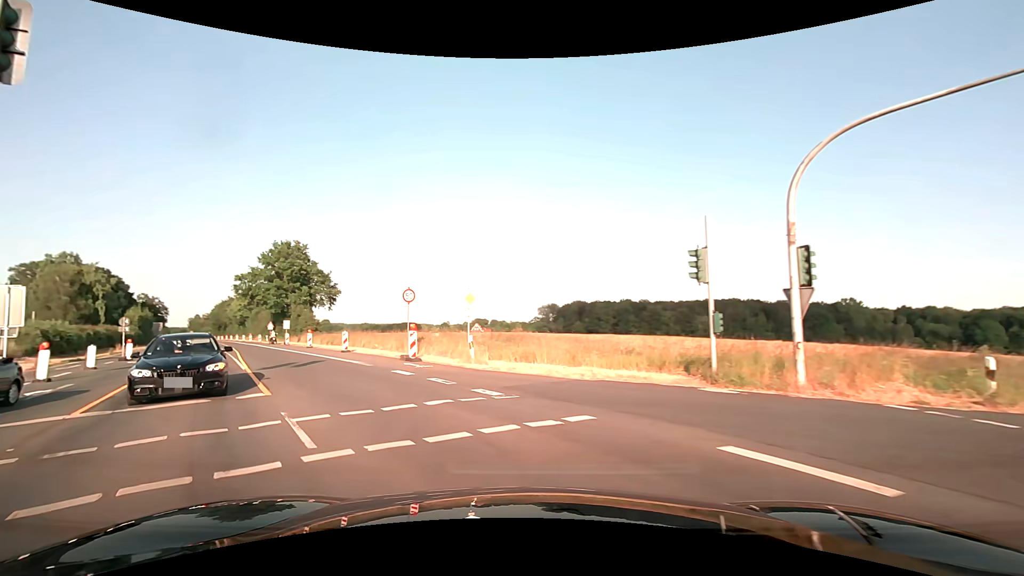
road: secondary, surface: asphalt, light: Day
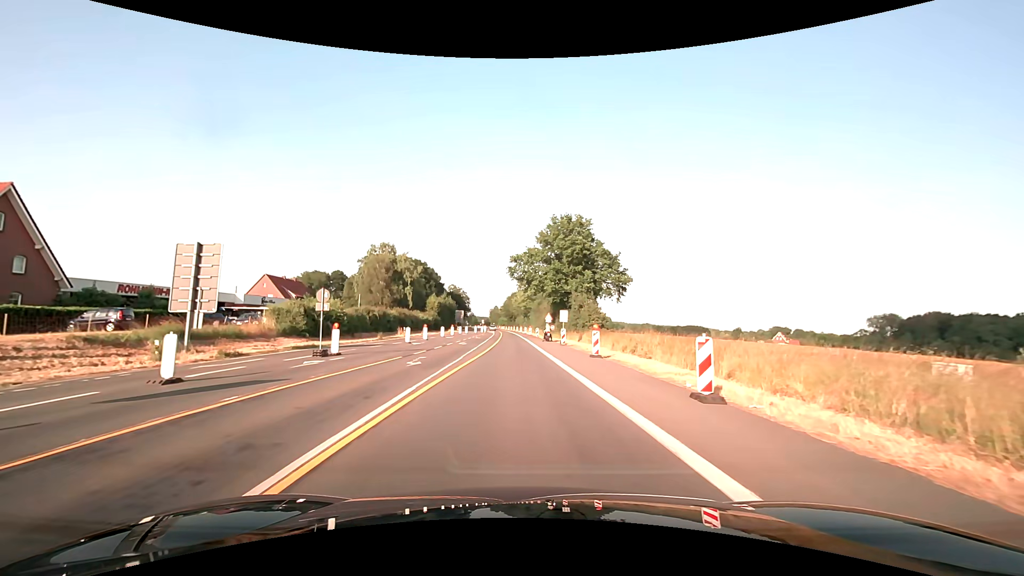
(-8.1, +20.0) m; -33°
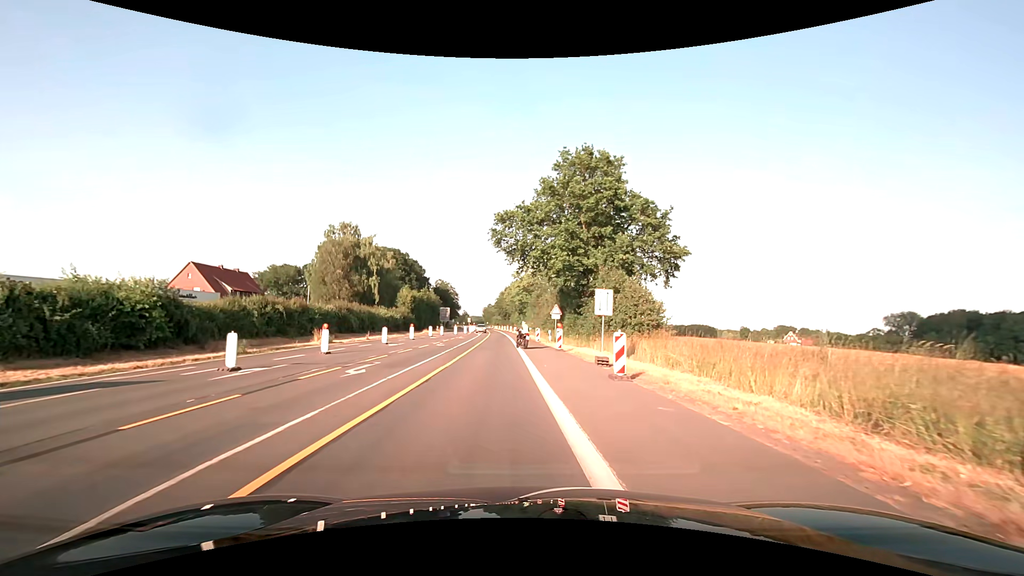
(+0.2, +23.2) m; 0°
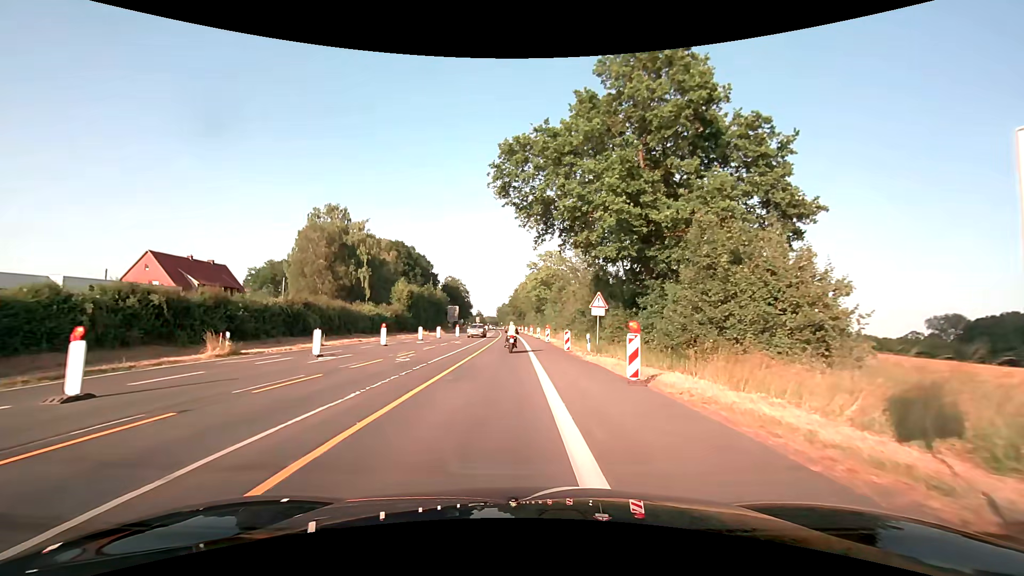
(-0.3, +15.0) m; -2°
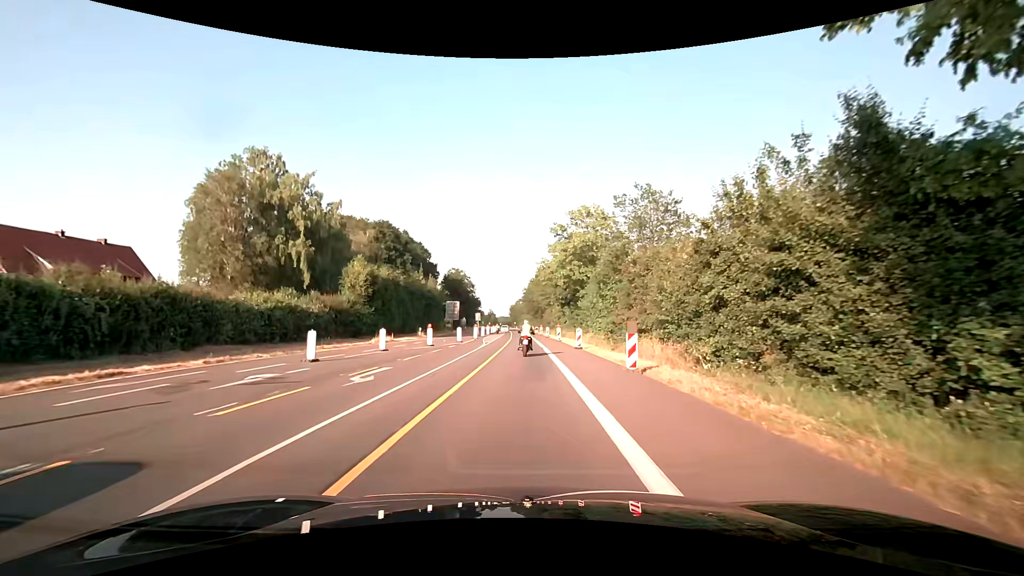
(-0.7, +27.6) m; -2°
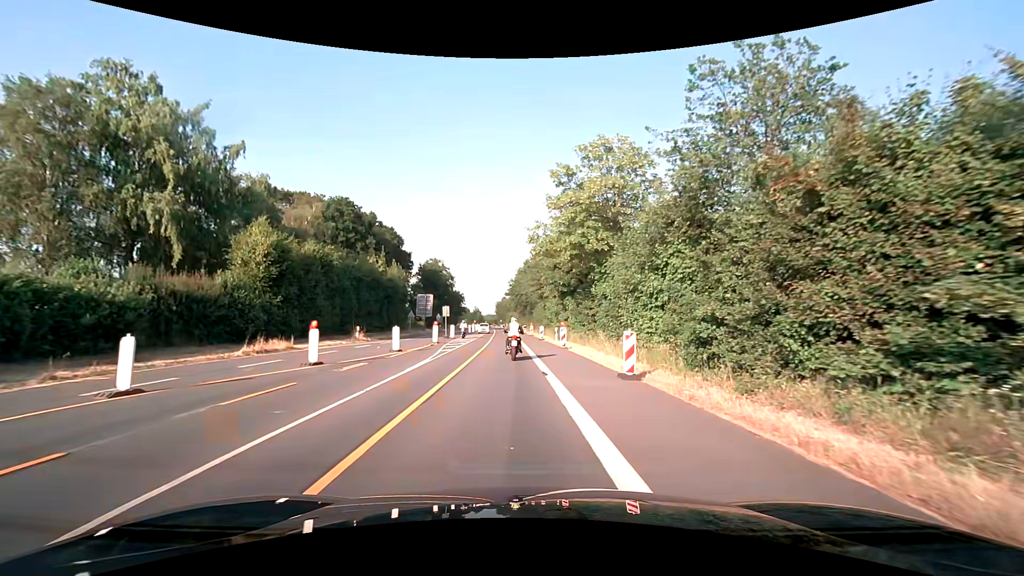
(+0.3, +17.0) m; +2°
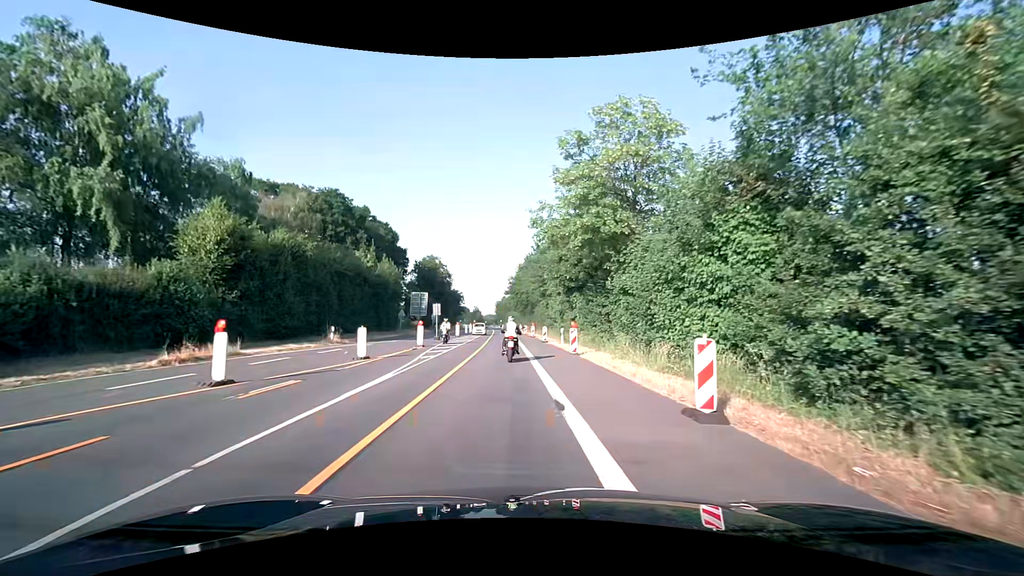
(0.0, +5.2) m; 0°
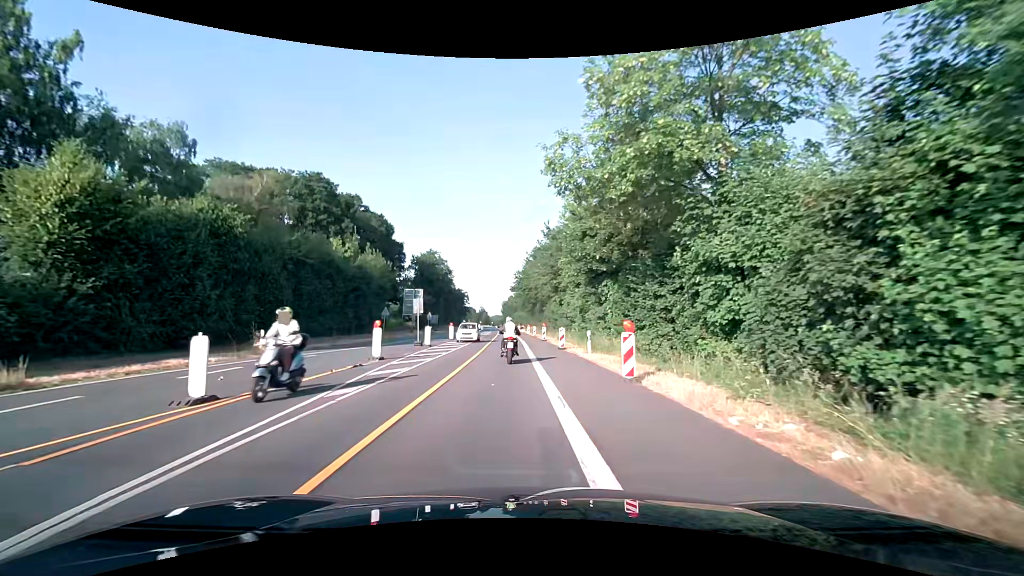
(0.0, +10.1) m; 0°
(0, +10) (0, +20) (-1, +30) (-1, +40) (-2, +50) (-2, +60) (-2, +70) (-3, +80) (-3, +90) (-4, +100) m
